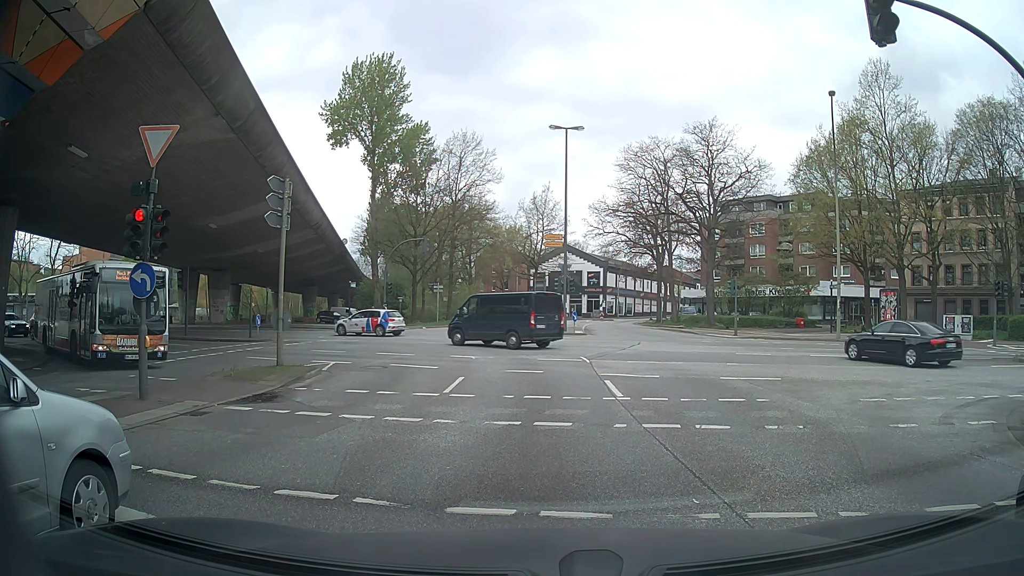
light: Day
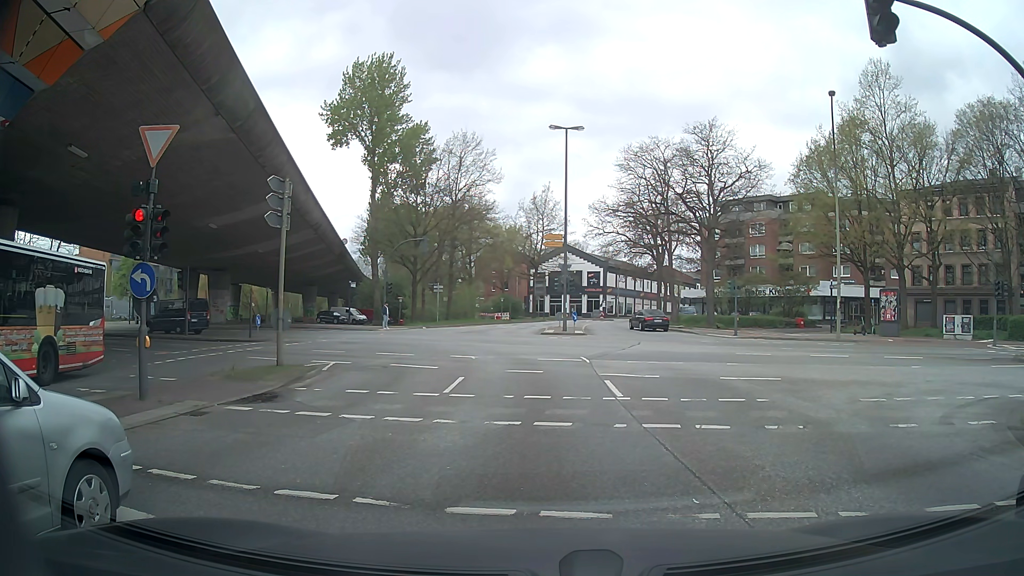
(0.0, 0.0) m; 0°
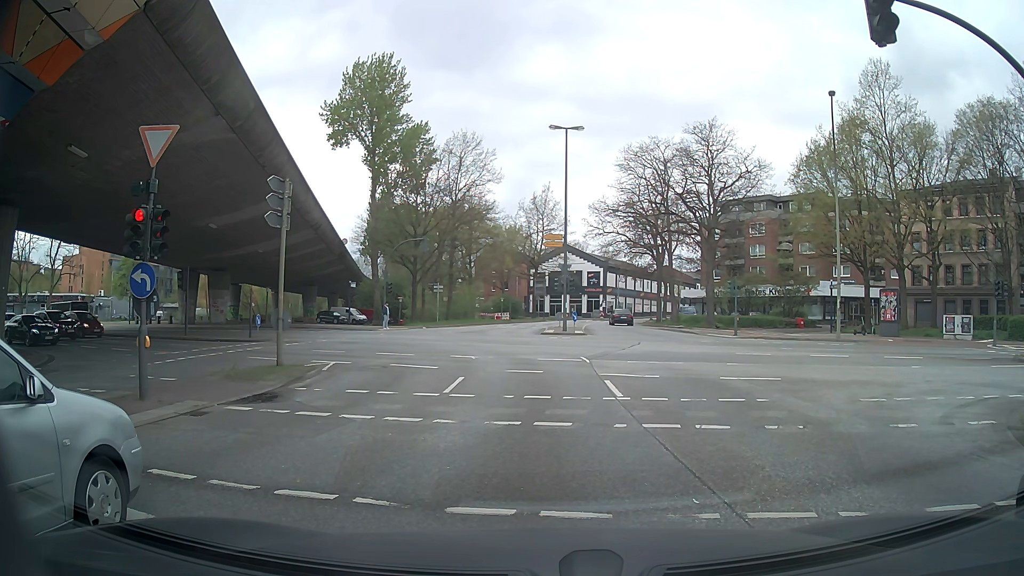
(0.0, 0.0) m; 0°
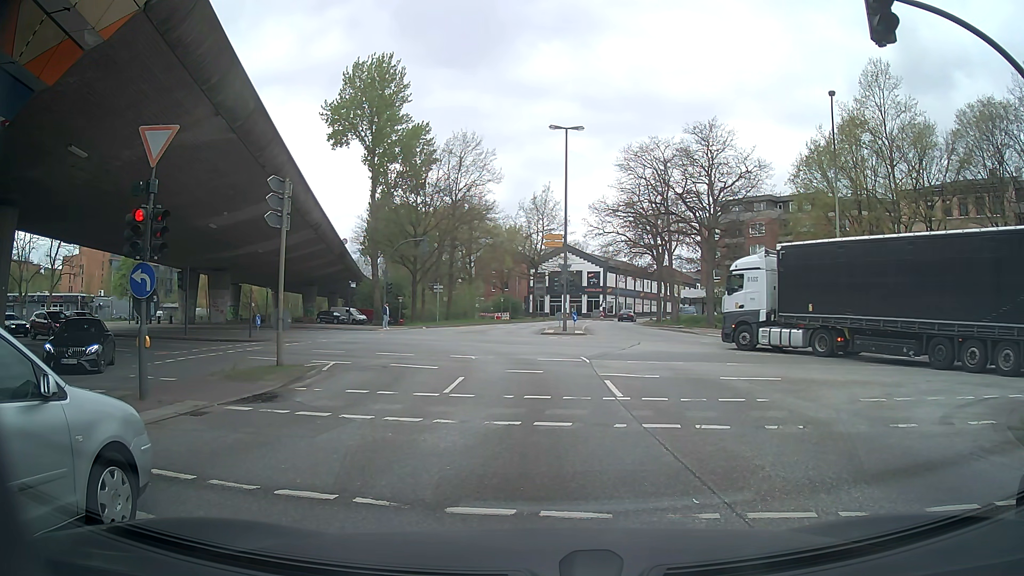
(0.0, 0.0) m; 0°
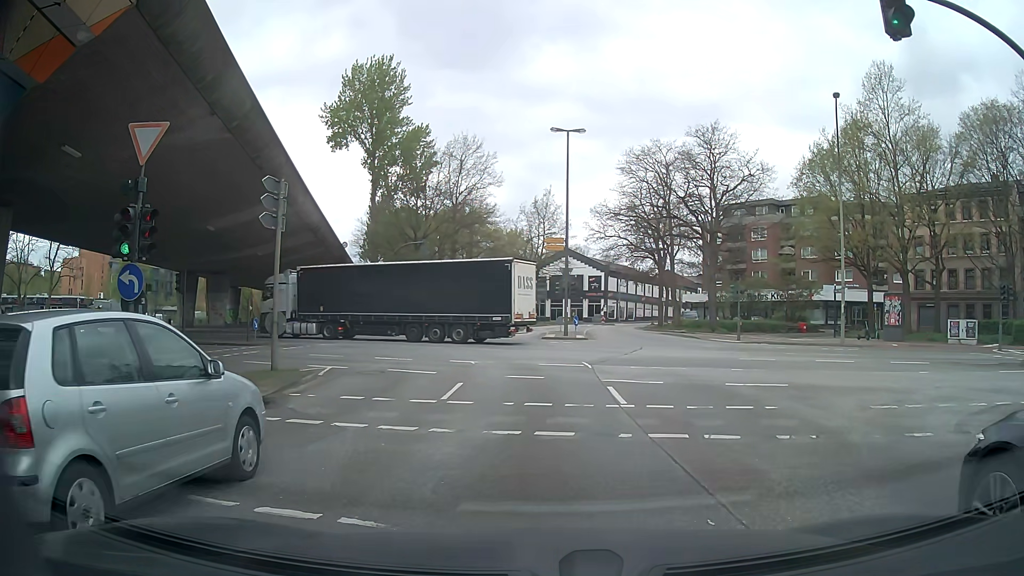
(0.0, +0.5) m; 0°
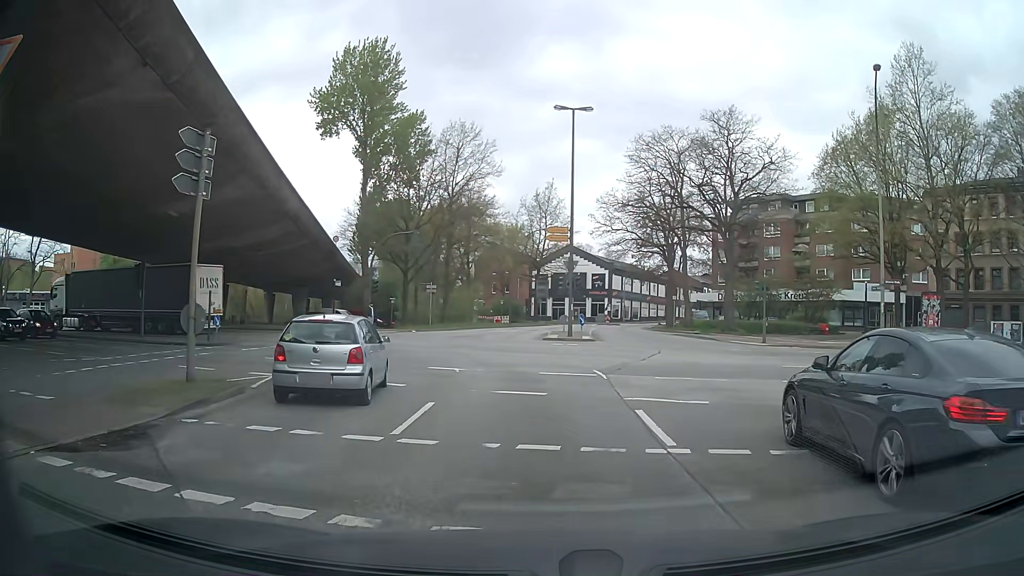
(+0.1, +4.7) m; +2°
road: secondary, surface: asphalt
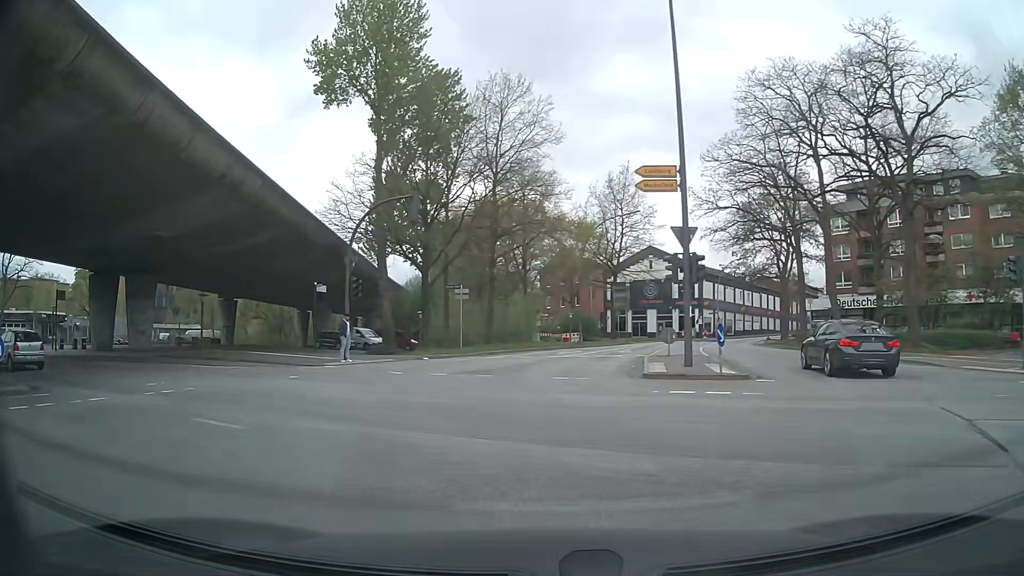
(-0.6, +17.3) m; -7°
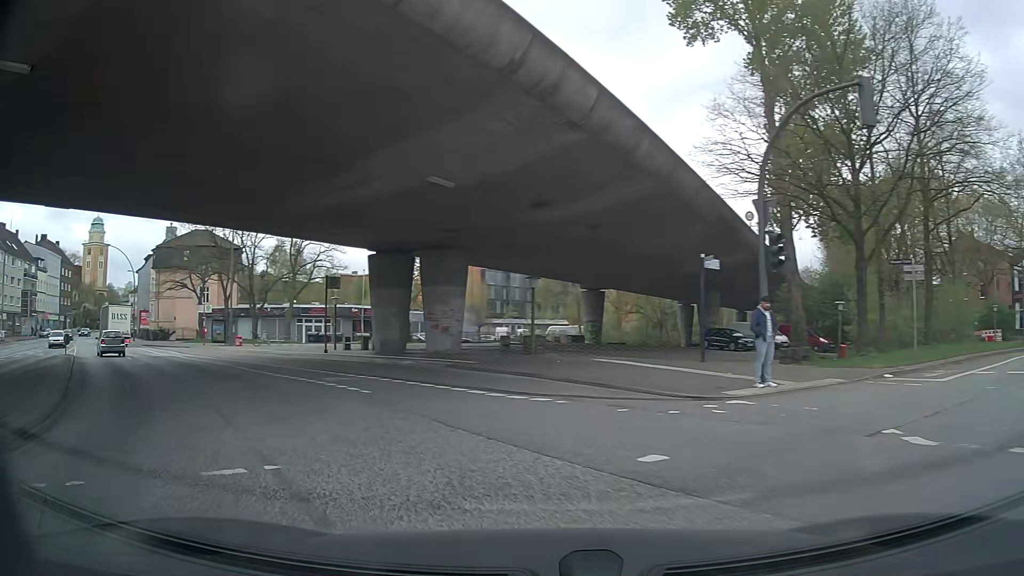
(-3.1, +11.4) m; -34°
(-2, +10) (-7, +19) (-12, +27) (-19, +34) (-26, +42) (-32, +49) (-38, +57) (-45, +65) (-51, +72) (-57, +80) m
